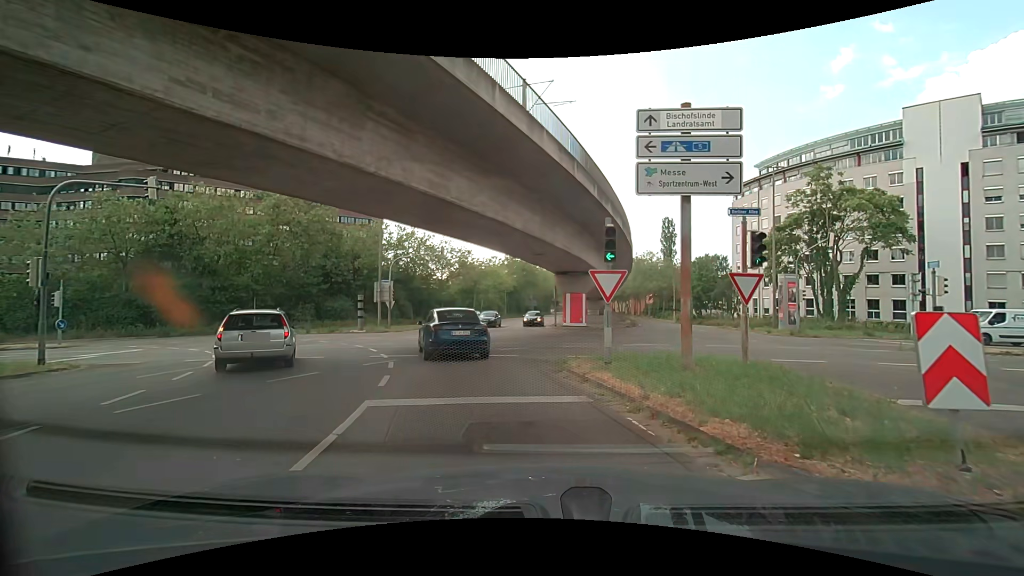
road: secondary_link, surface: asphalt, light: Day
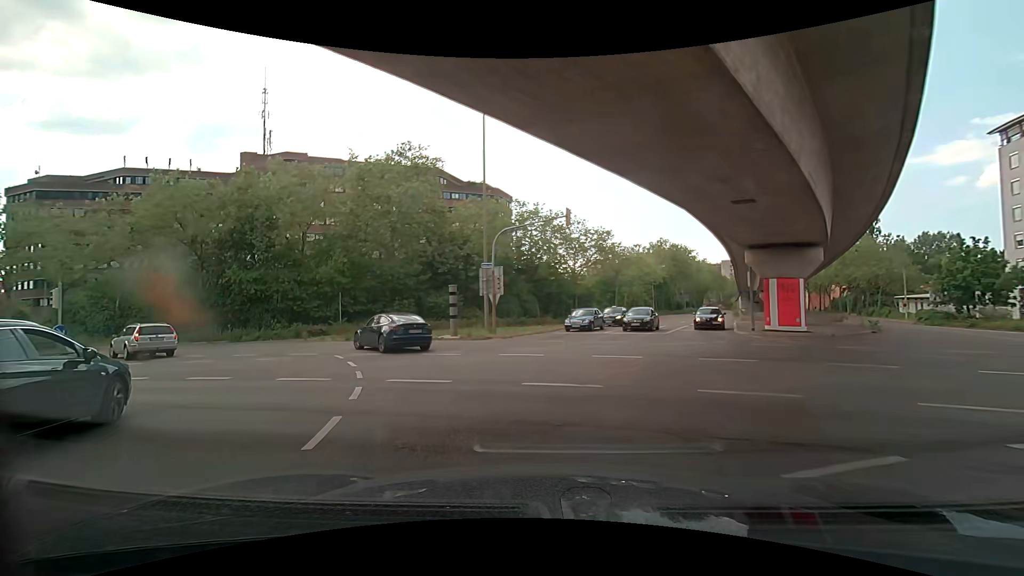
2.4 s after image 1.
(-1.9, +13.5) m; -16°
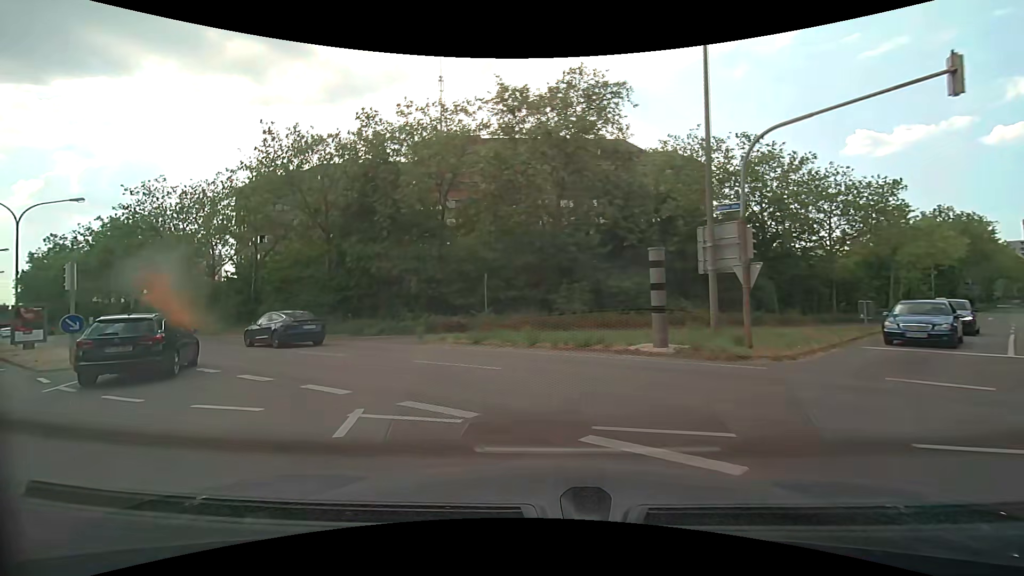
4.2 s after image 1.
(-2.3, +12.3) m; -22°
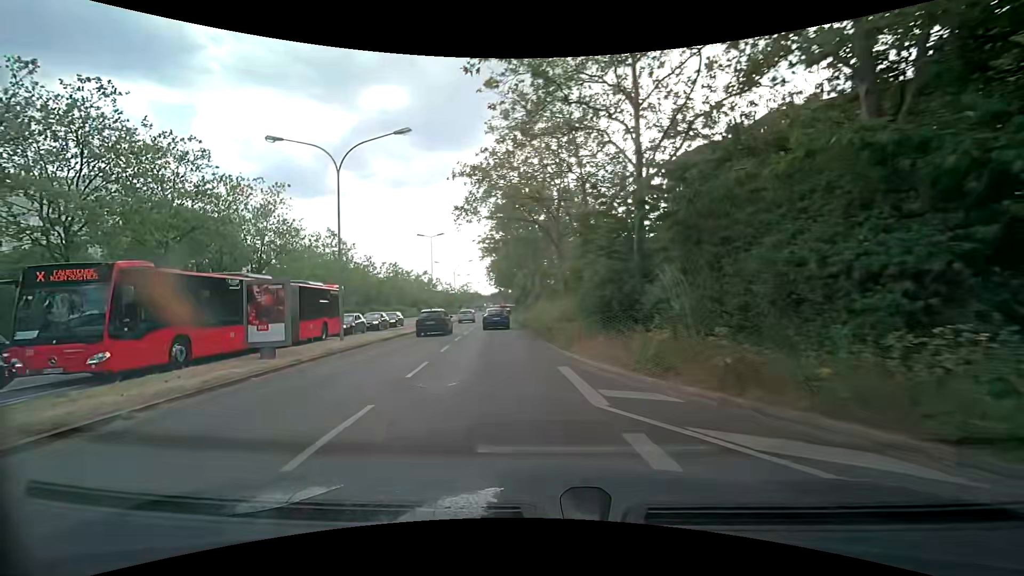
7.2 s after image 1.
(-9.3, +21.2) m; -48°
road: secondary
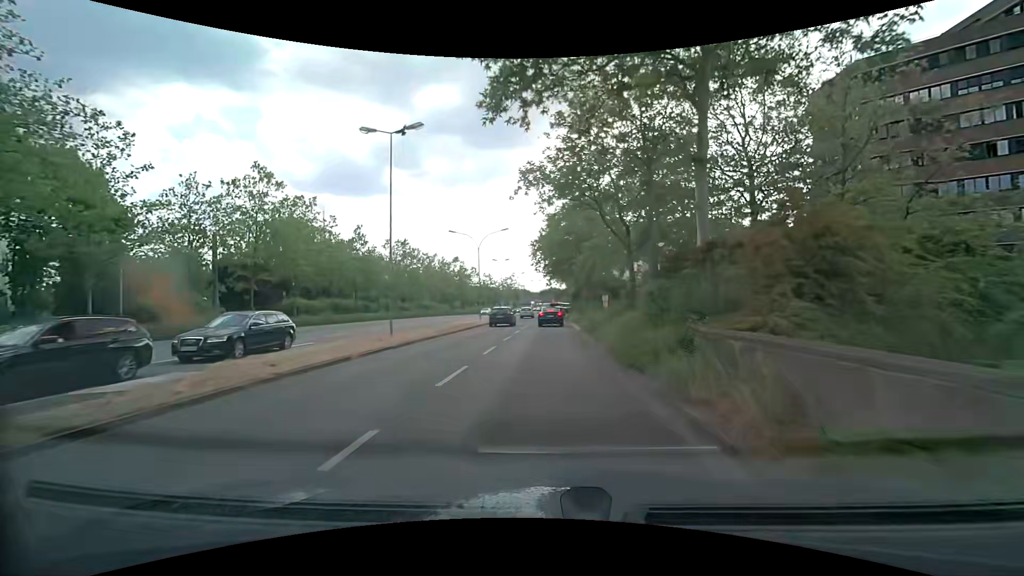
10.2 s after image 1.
(-2.3, +32.3) m; -4°
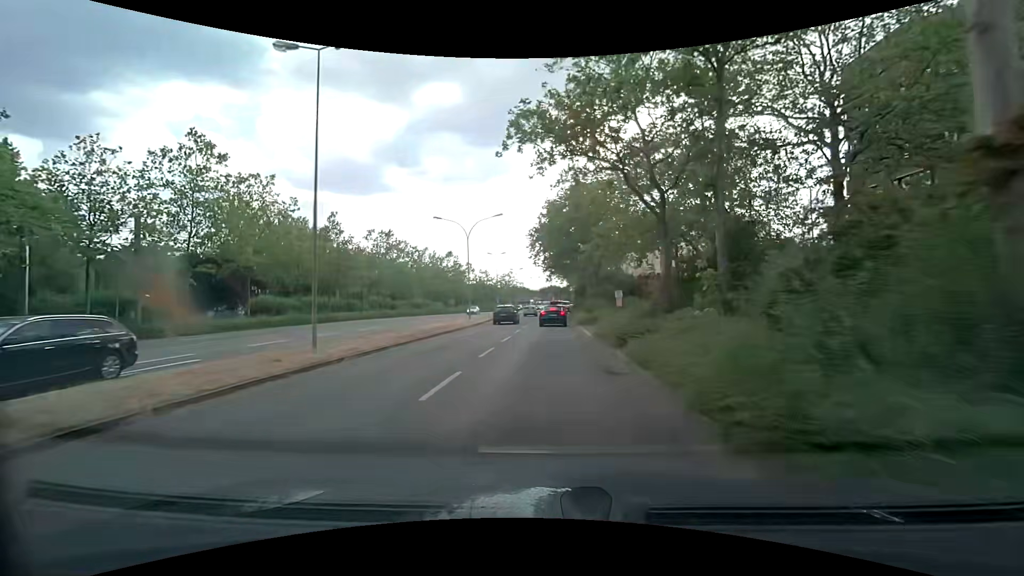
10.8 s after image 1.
(0.0, +7.4) m; 0°
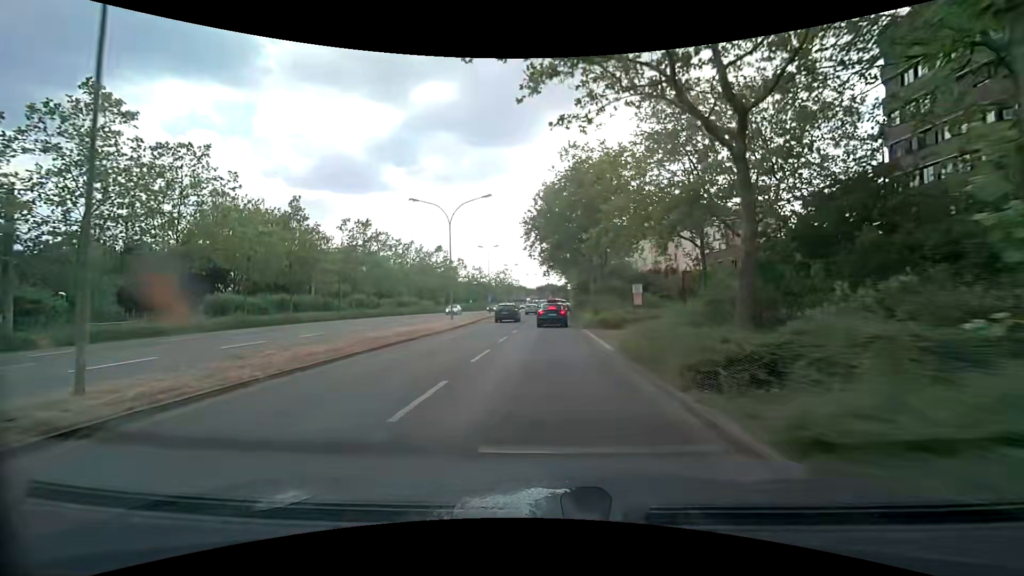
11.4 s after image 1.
(0.0, +7.4) m; 0°
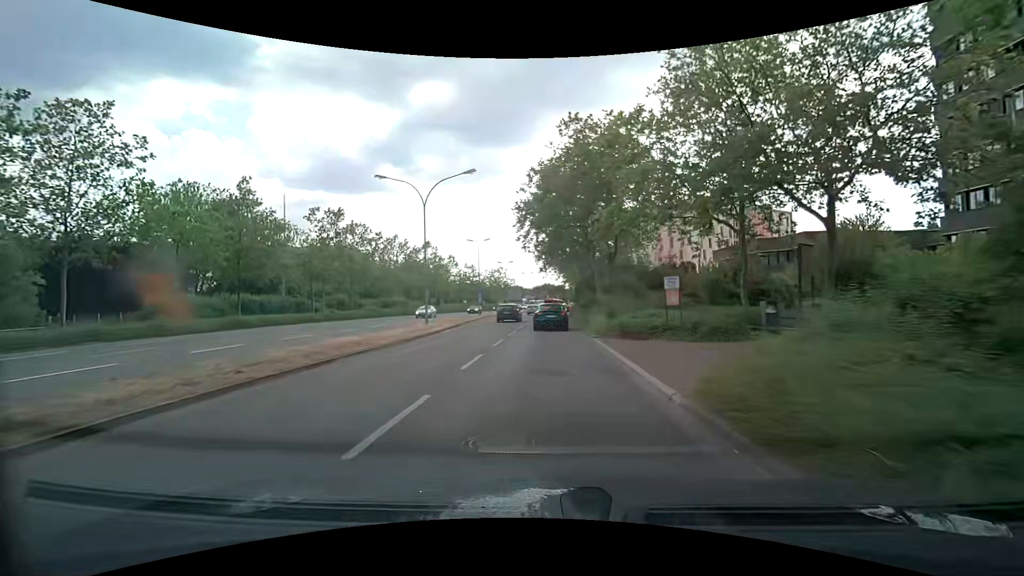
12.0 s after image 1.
(0.0, +7.2) m; 0°
(0, +10) (0, +20) (0, +30) (+1, +40) (+1, +50) (+1, +60) (+2, +70) (+3, +80) (+4, +90) (+5, +100) m
